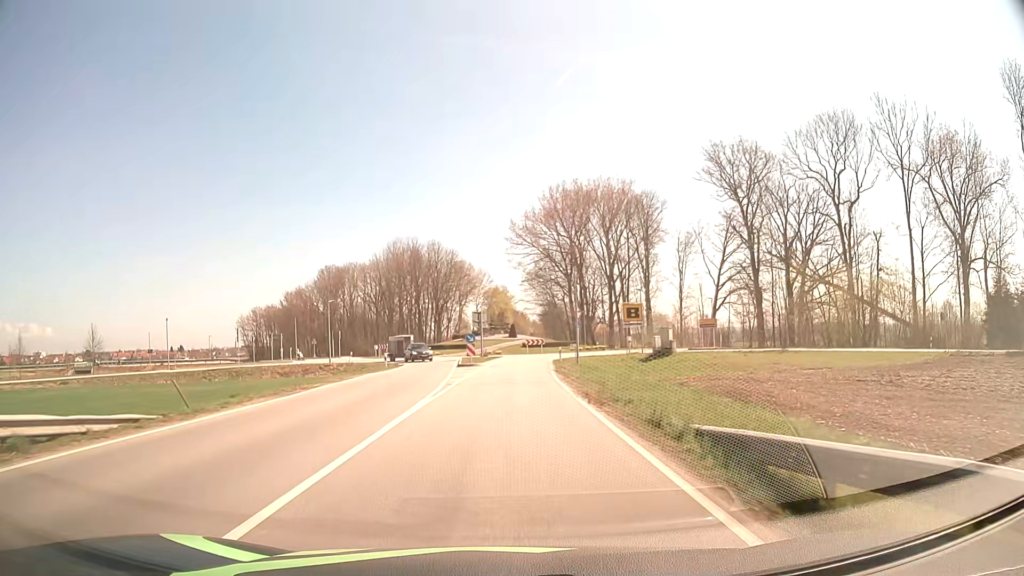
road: secondary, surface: asphalt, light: Day
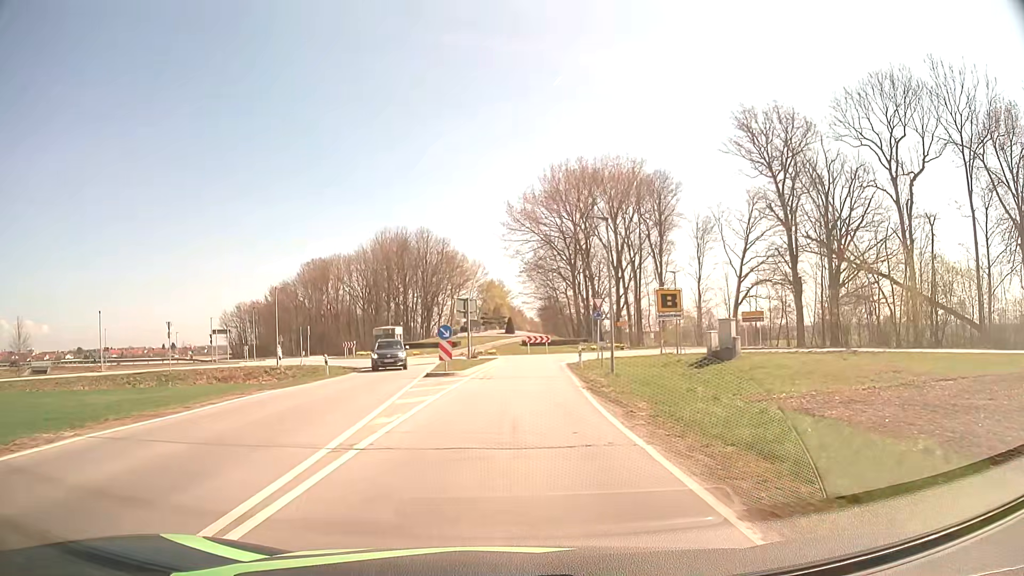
(0.0, +14.2) m; 0°
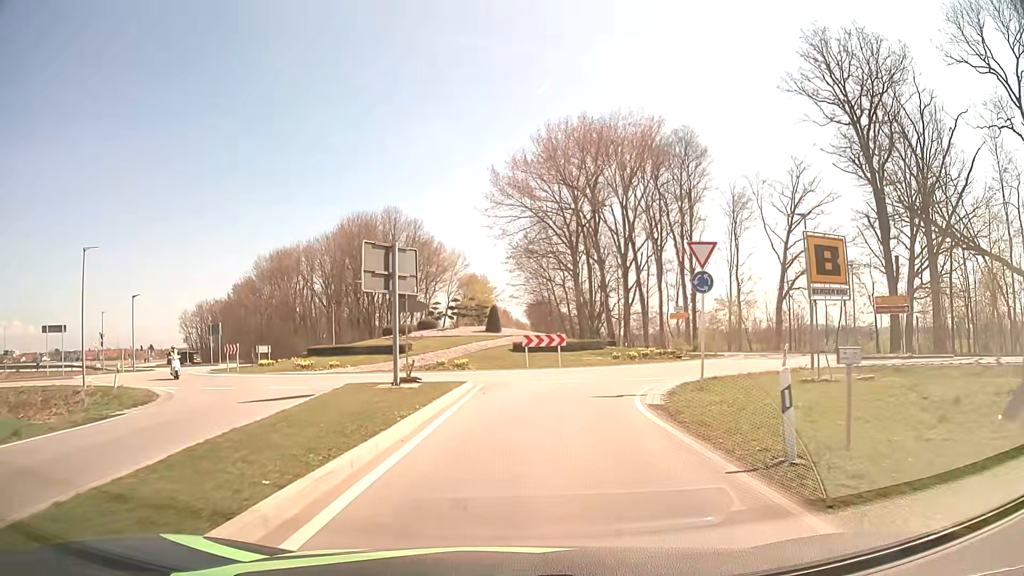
(+0.1, +23.7) m; +1°
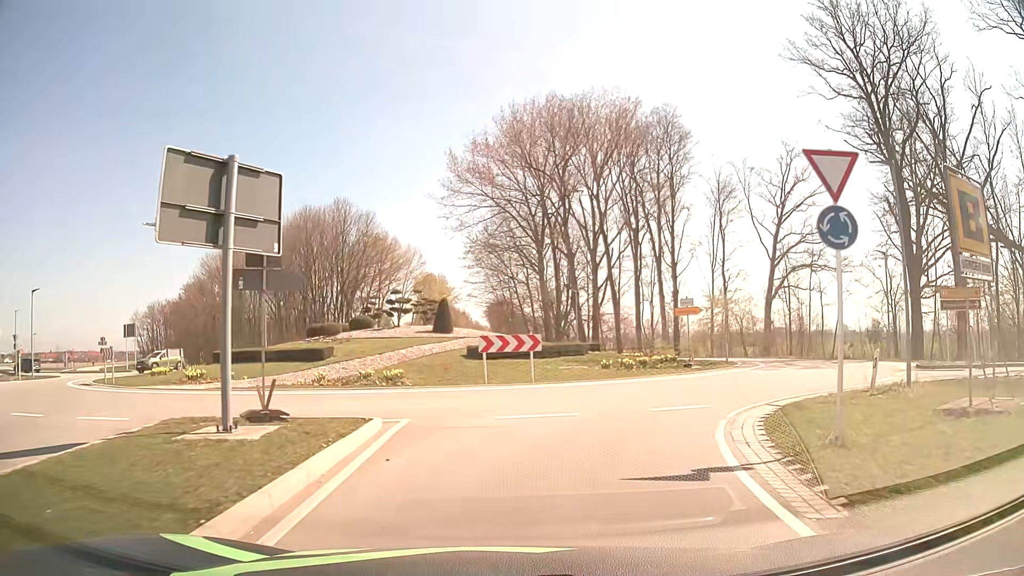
(+0.2, +9.1) m; +3°
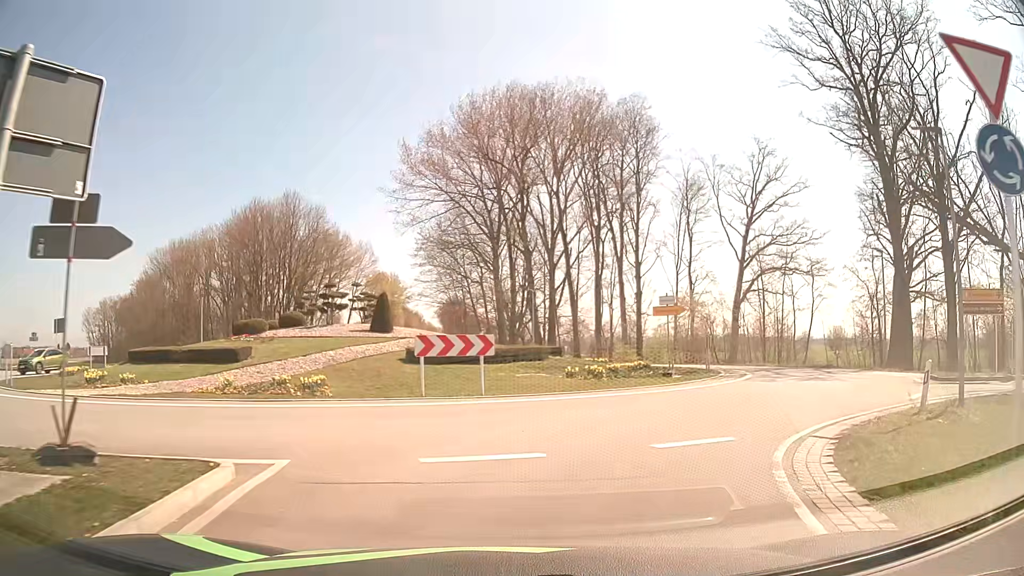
(+0.1, +4.3) m; +4°
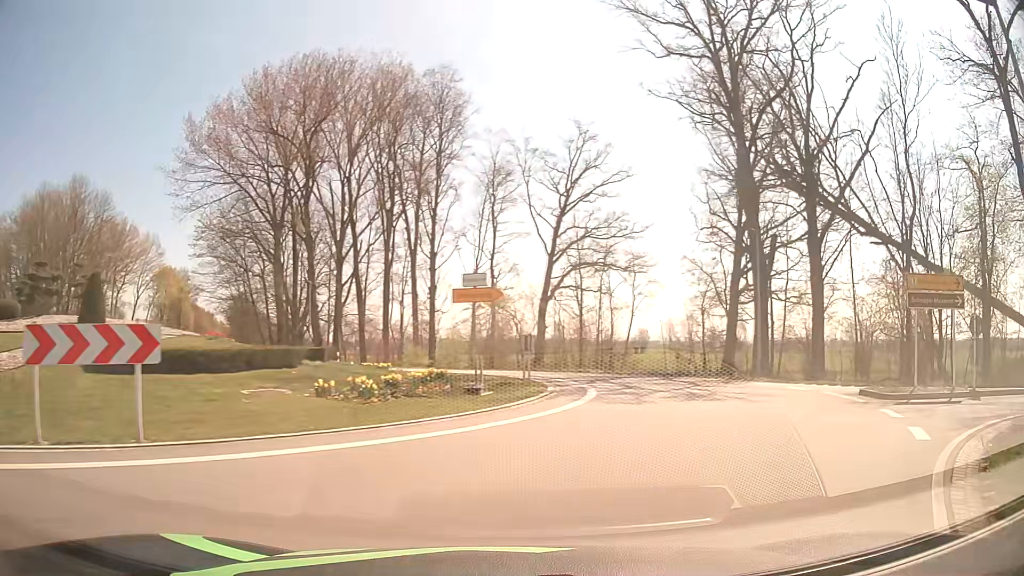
(+1.1, +7.9) m; +18°
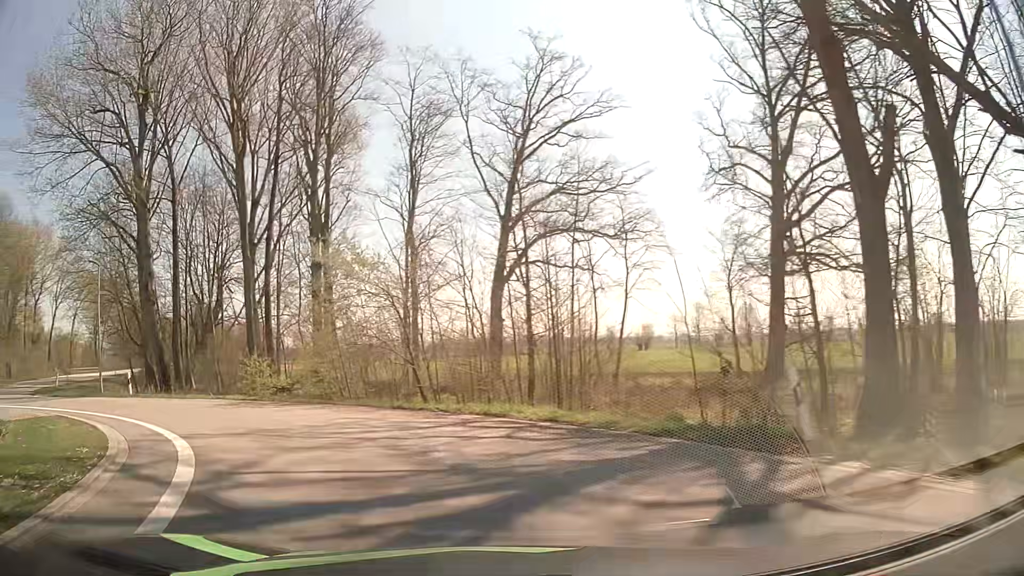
(+4.5, +21.1) m; 0°
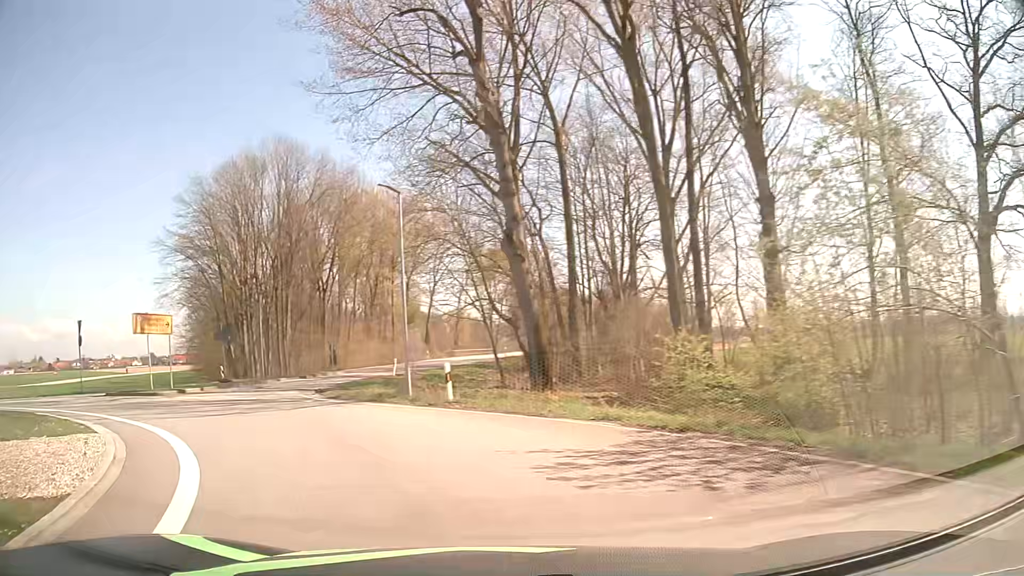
(-3.8, +12.5) m; -36°
(-2, +10) (-7, +19) (-9, +28) (-10, +38) (-9, +48) (-7, +58) (-5, +68) (-3, +78) (-1, +87) (+1, +97) m
